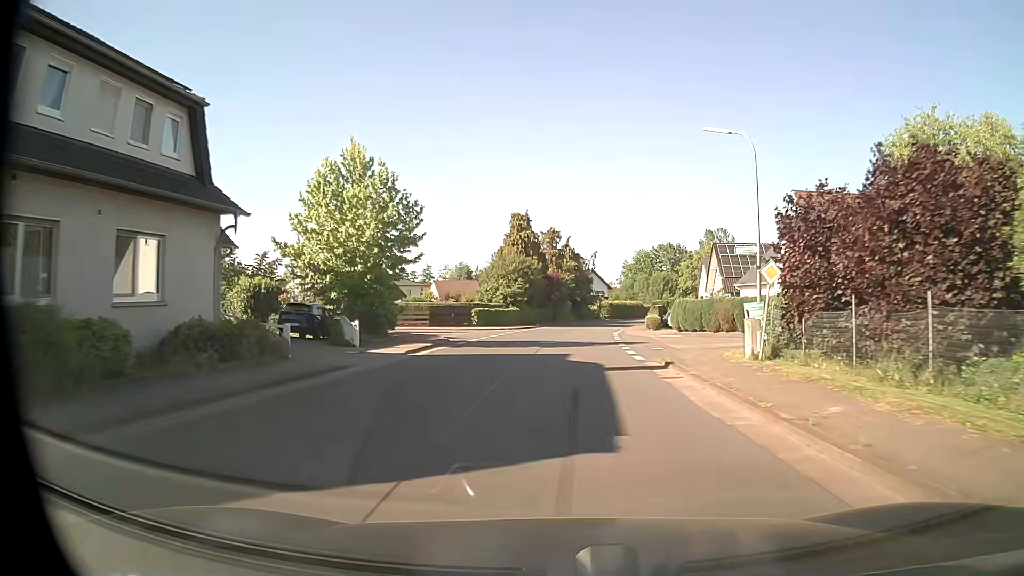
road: tertiary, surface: asphalt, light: Day
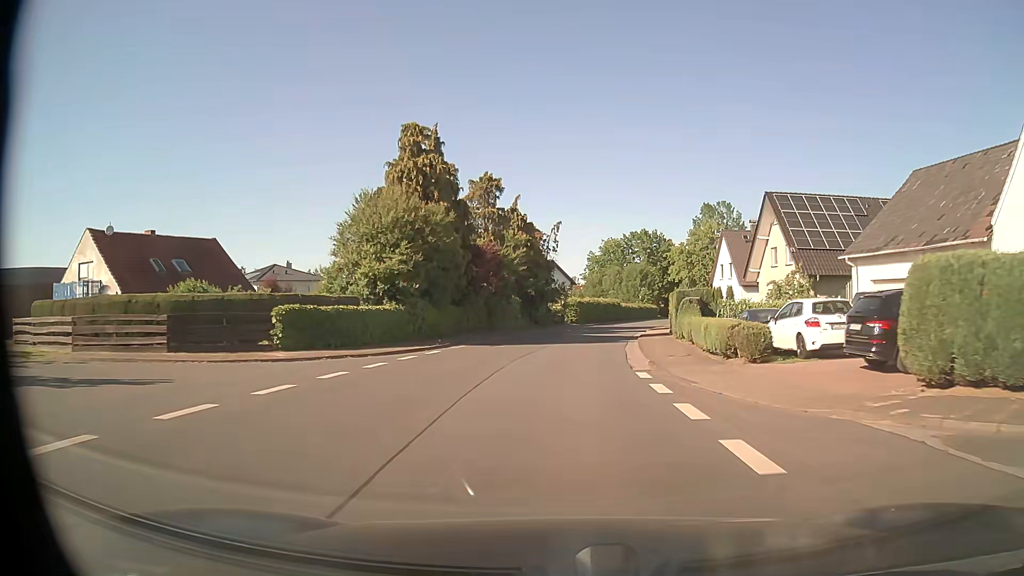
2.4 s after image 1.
(+1.0, +32.2) m; +3°
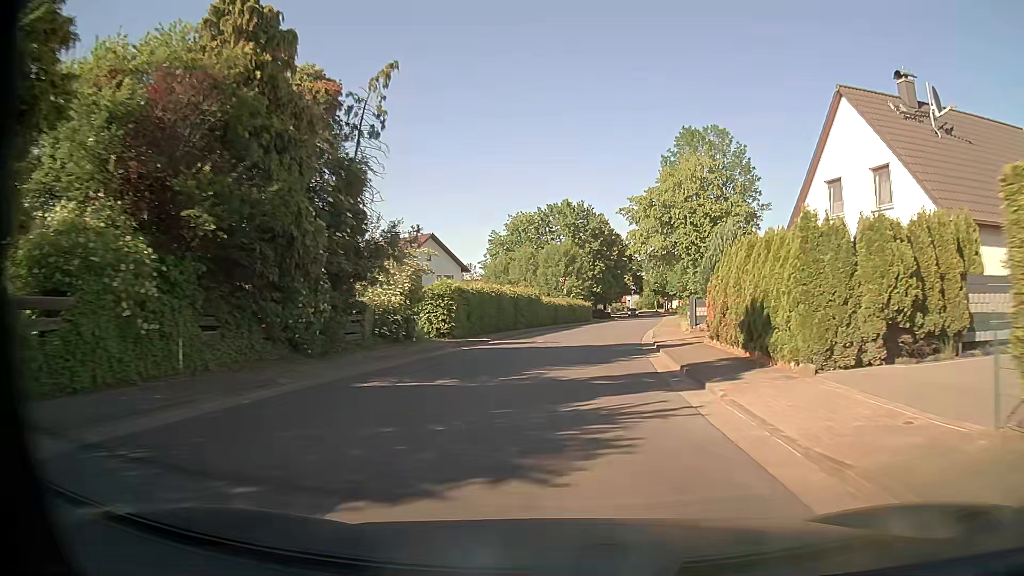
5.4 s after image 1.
(+2.6, +40.2) m; +8°
(0, +10) (+1, +20) (+2, +30) (+4, +40) (+5, +50) (+7, +59) (+9, +69) (+11, +79) (+13, +89) (+14, +99) m
